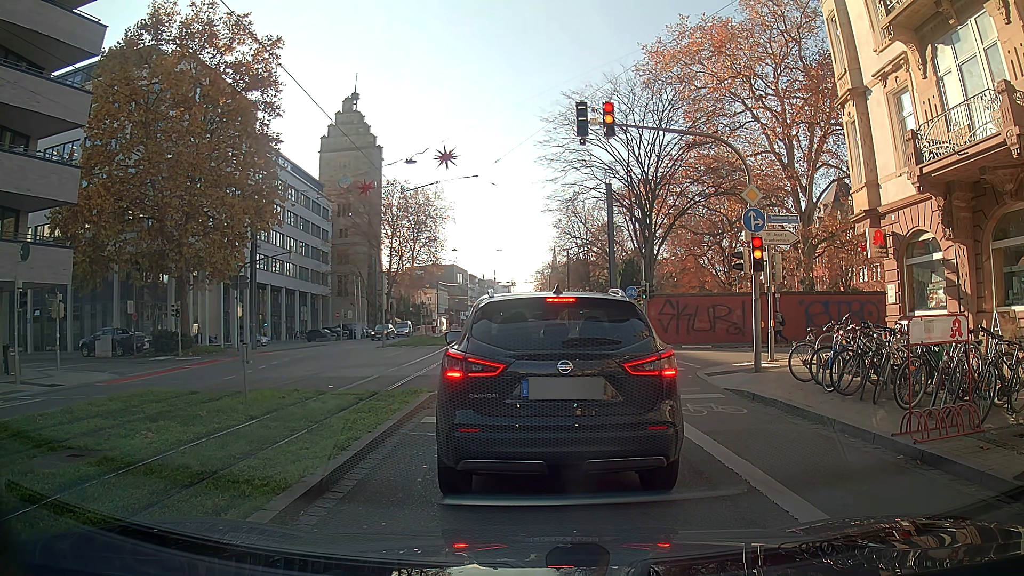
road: primary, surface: asphalt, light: Day
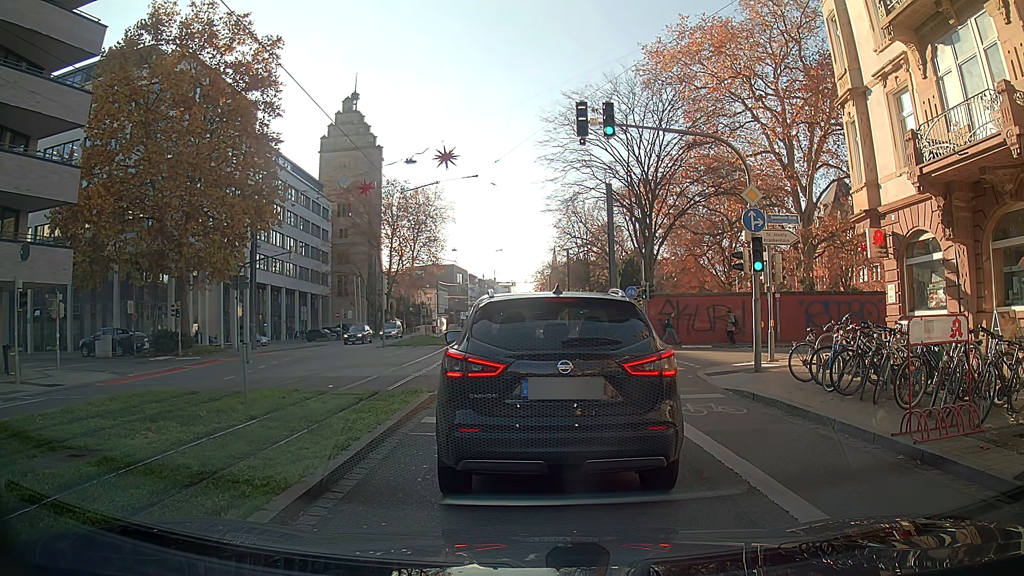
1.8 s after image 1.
(0.0, 0.0) m; 0°
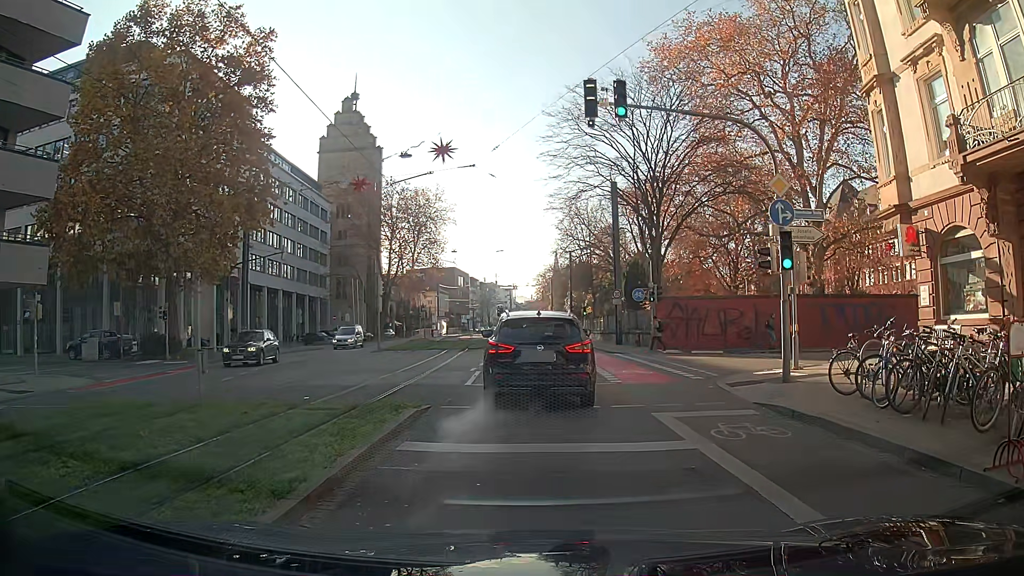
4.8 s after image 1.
(0.0, +1.8) m; -1°
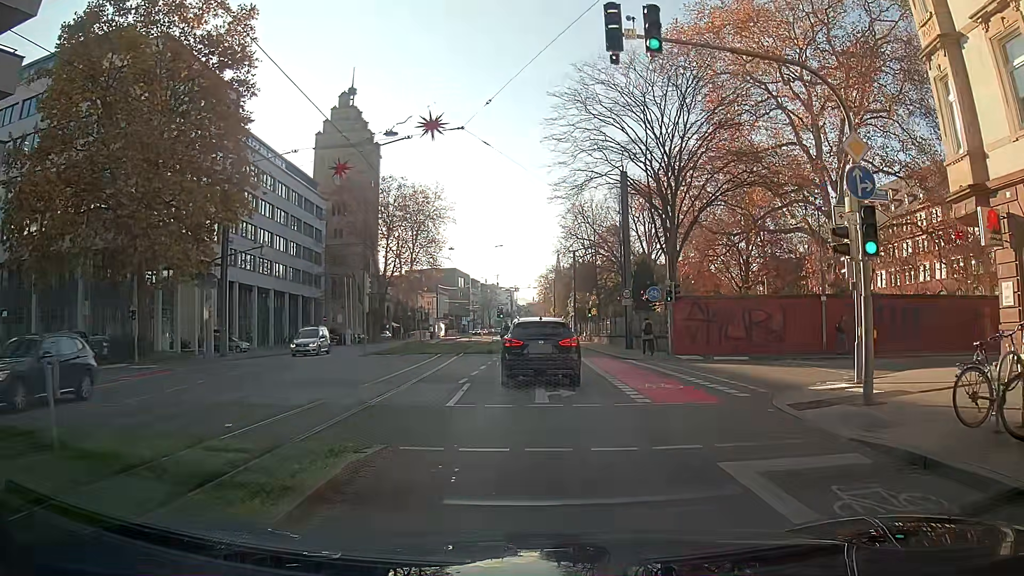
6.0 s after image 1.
(0.0, +3.8) m; -1°
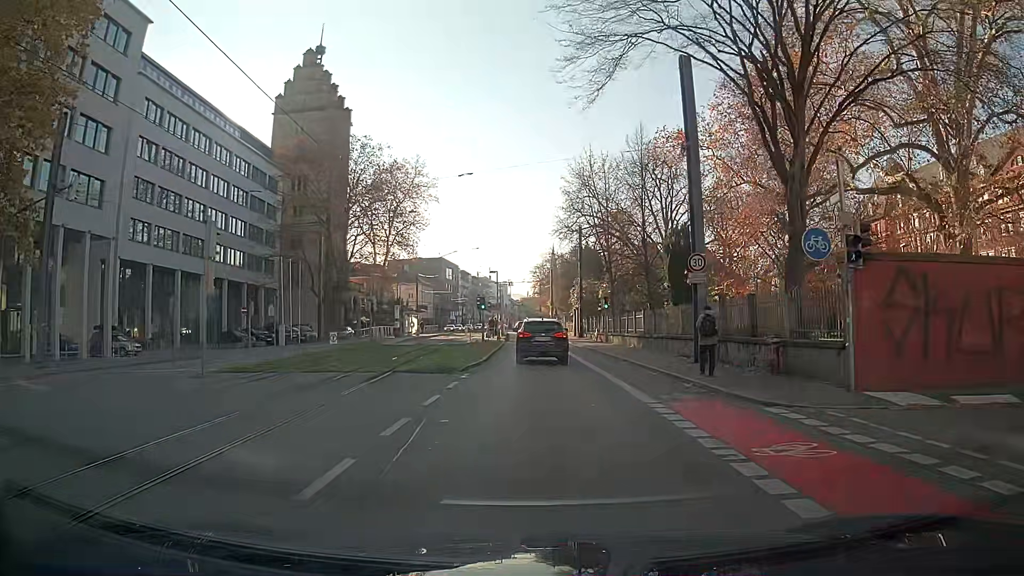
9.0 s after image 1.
(0.0, +17.9) m; 0°
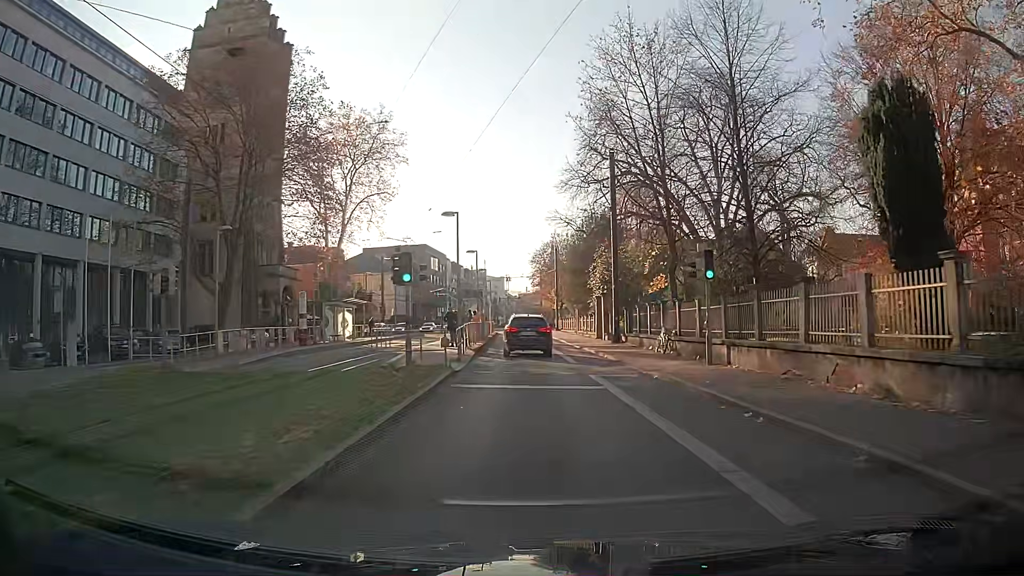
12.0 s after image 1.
(-0.1, +26.5) m; -1°
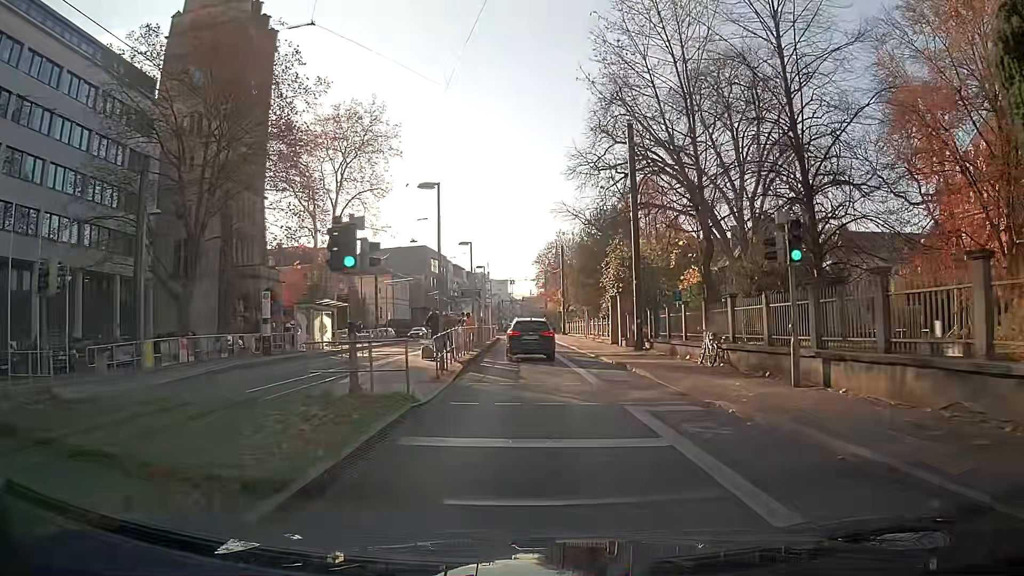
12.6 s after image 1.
(0.0, +6.0) m; 0°
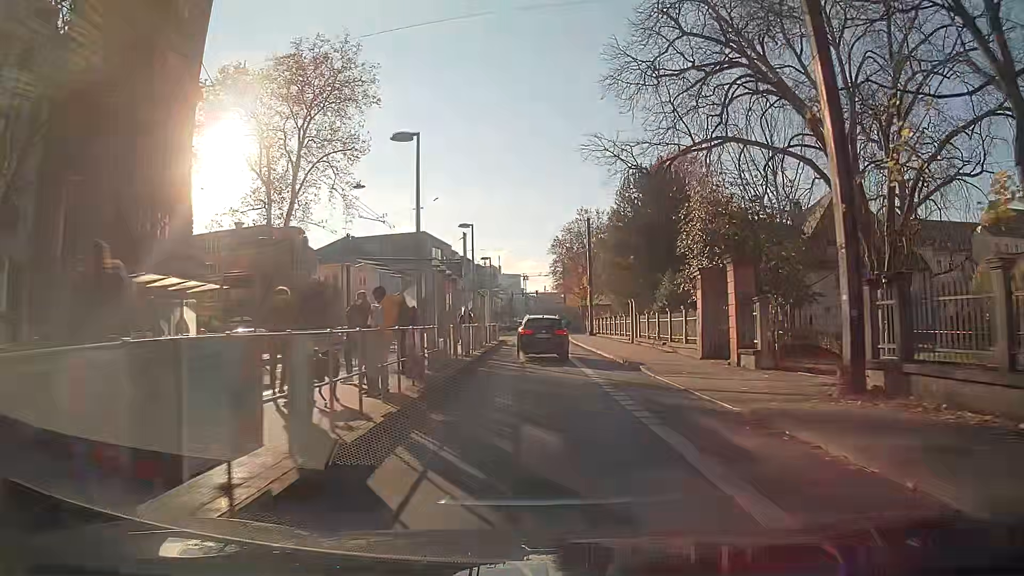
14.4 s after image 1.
(0.0, +19.0) m; 0°
